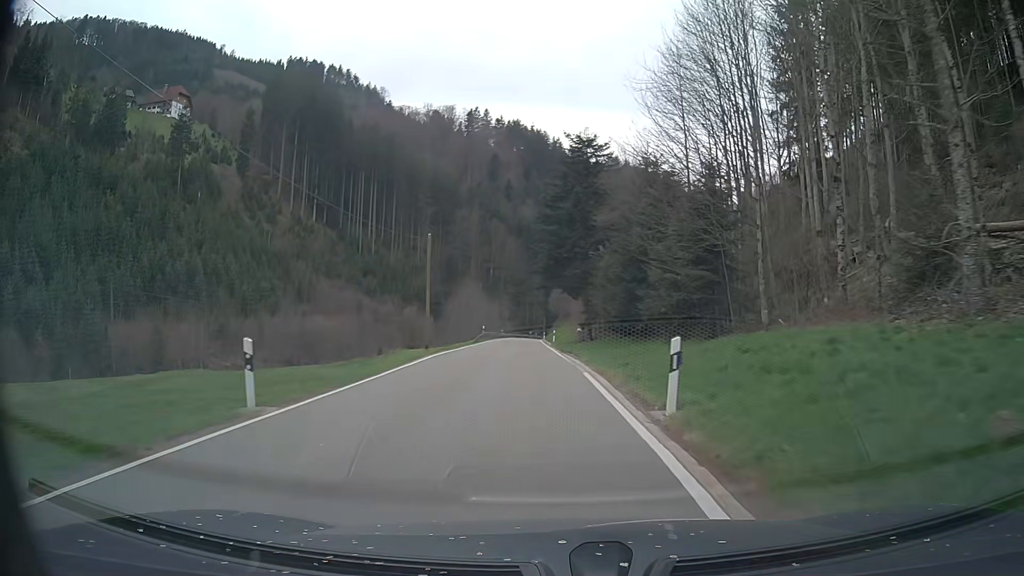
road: tertiary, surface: asphalt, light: Day
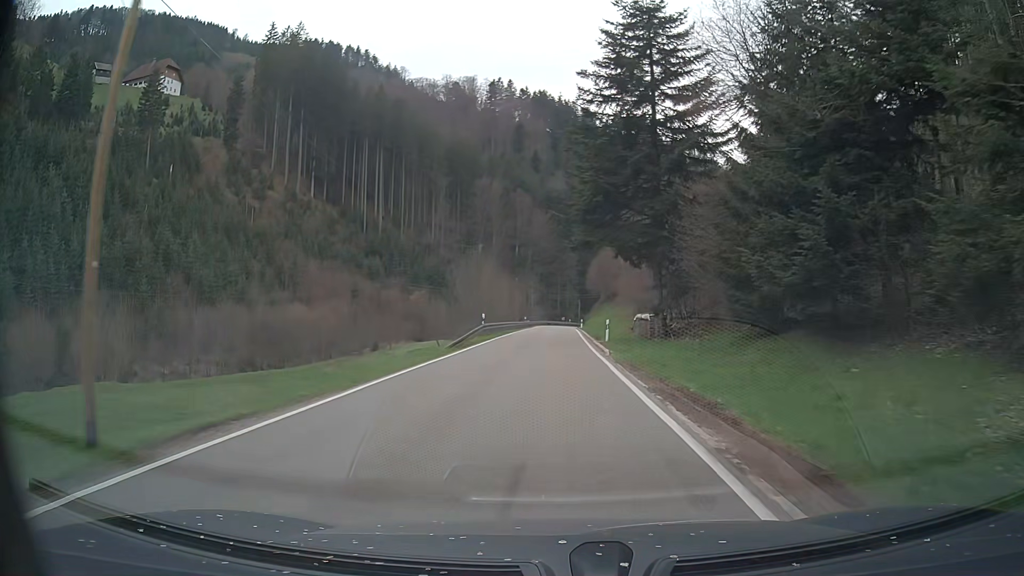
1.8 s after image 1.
(-0.9, +26.6) m; -3°
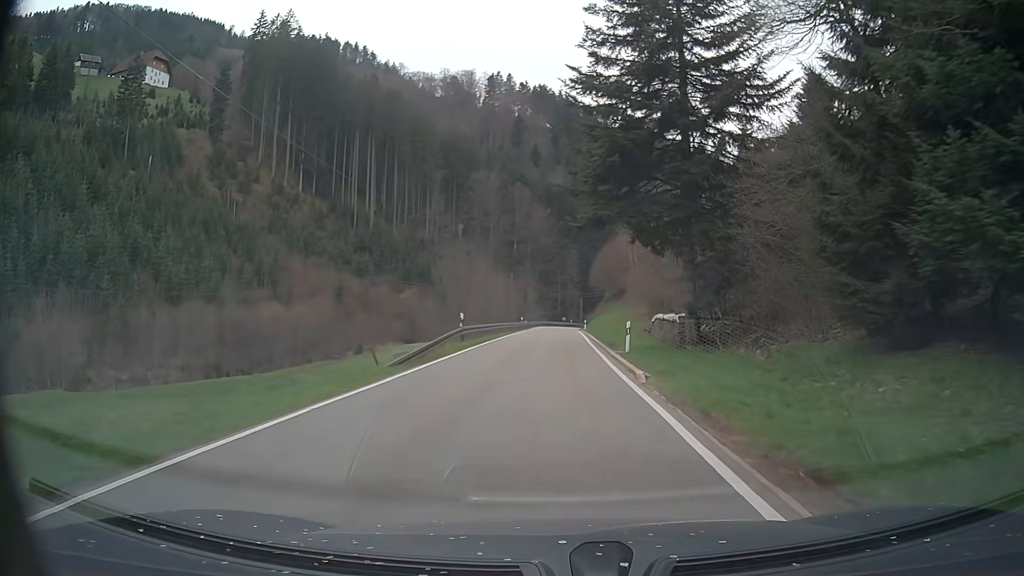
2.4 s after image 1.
(0.0, +8.9) m; 0°
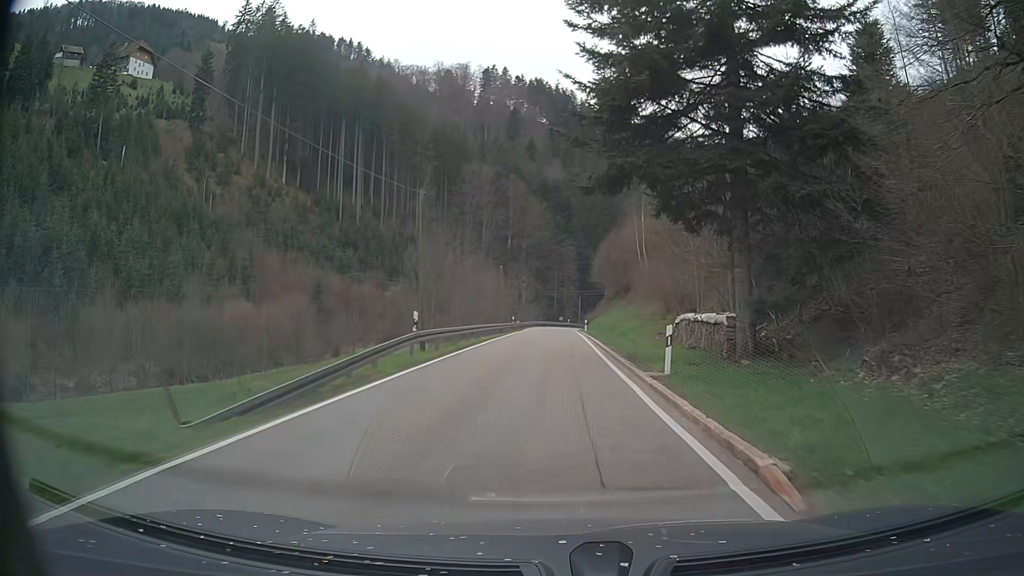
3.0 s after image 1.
(0.0, +9.0) m; +1°
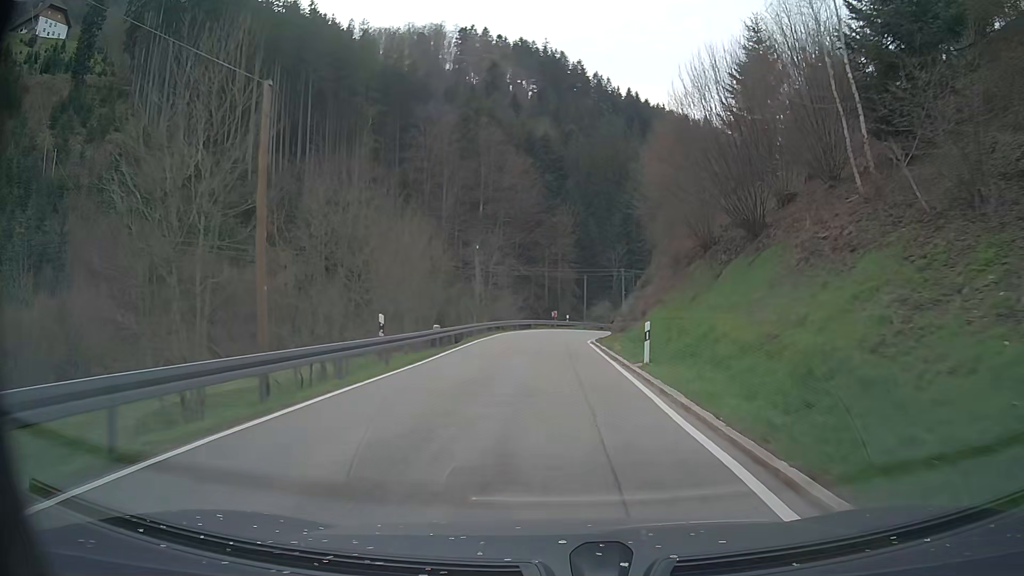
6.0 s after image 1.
(+0.3, +45.6) m; +1°
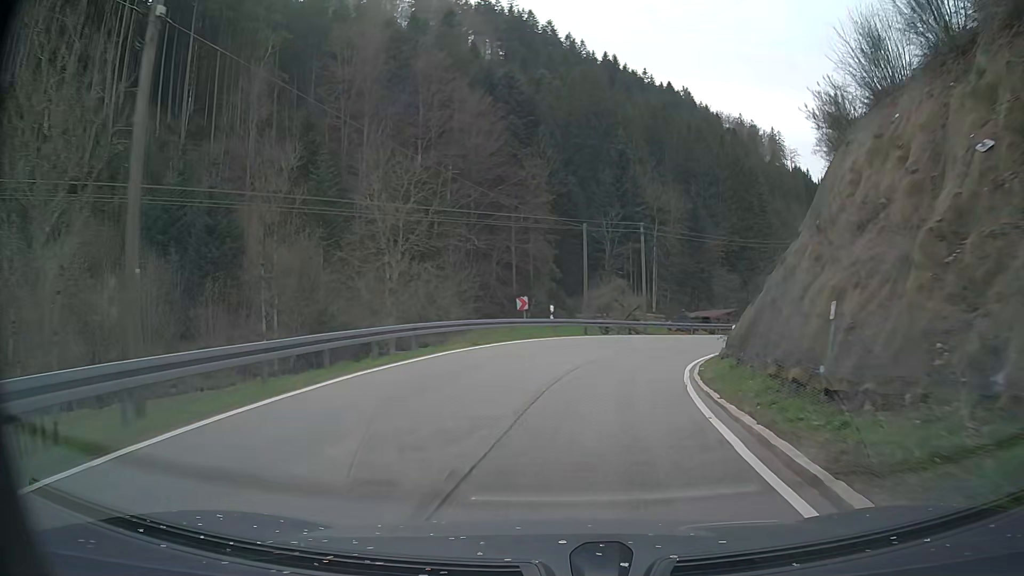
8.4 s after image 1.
(+0.1, +34.9) m; +3°
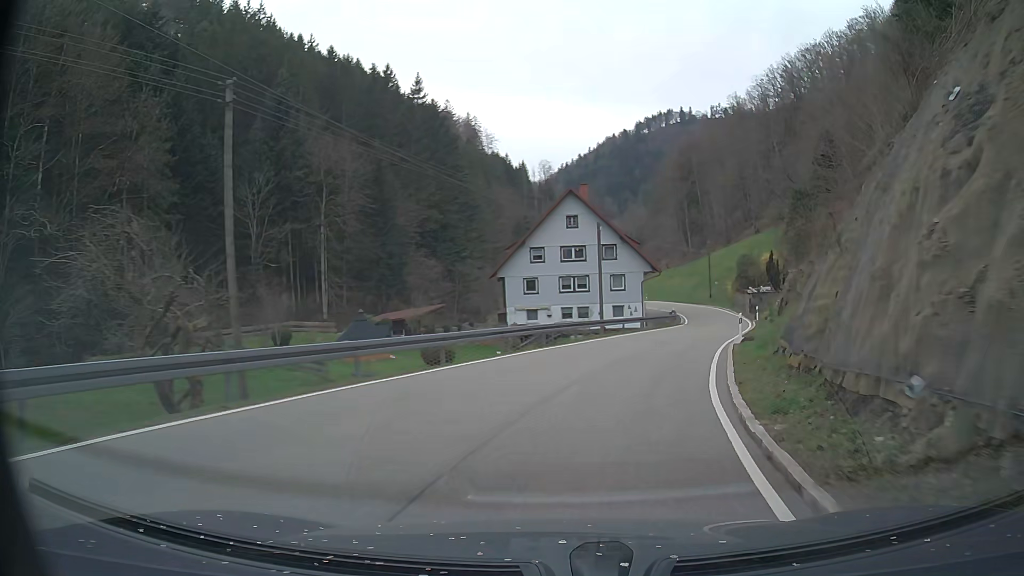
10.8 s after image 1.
(+5.8, +29.8) m; +25°
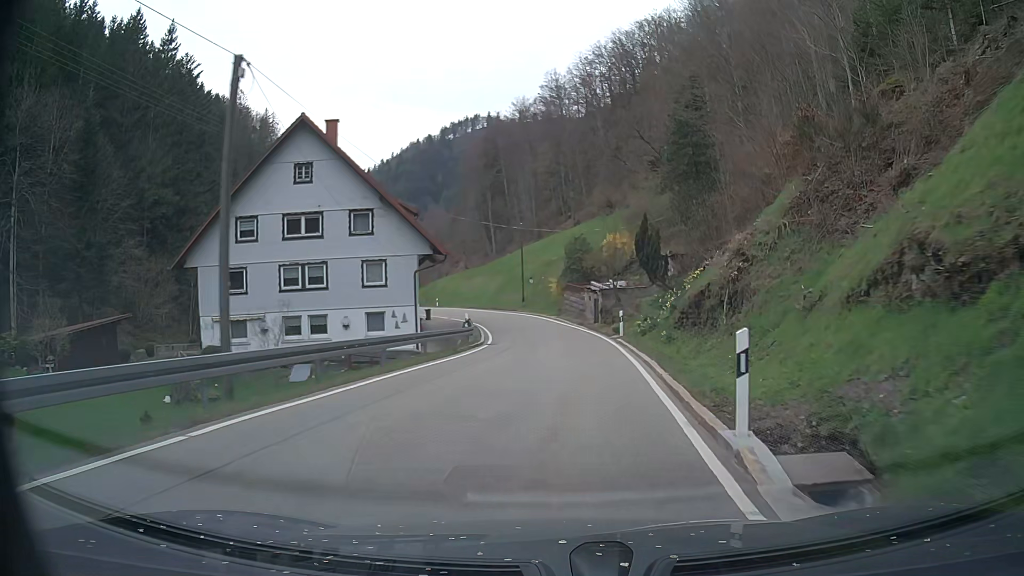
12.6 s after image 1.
(+4.3, +22.9) m; +17°
(0, +10) (+1, +20) (0, +30) (-1, +40) (-3, +50) (-6, +59) (-10, +68) (-14, +77) (-18, +86) (-23, +96) m
